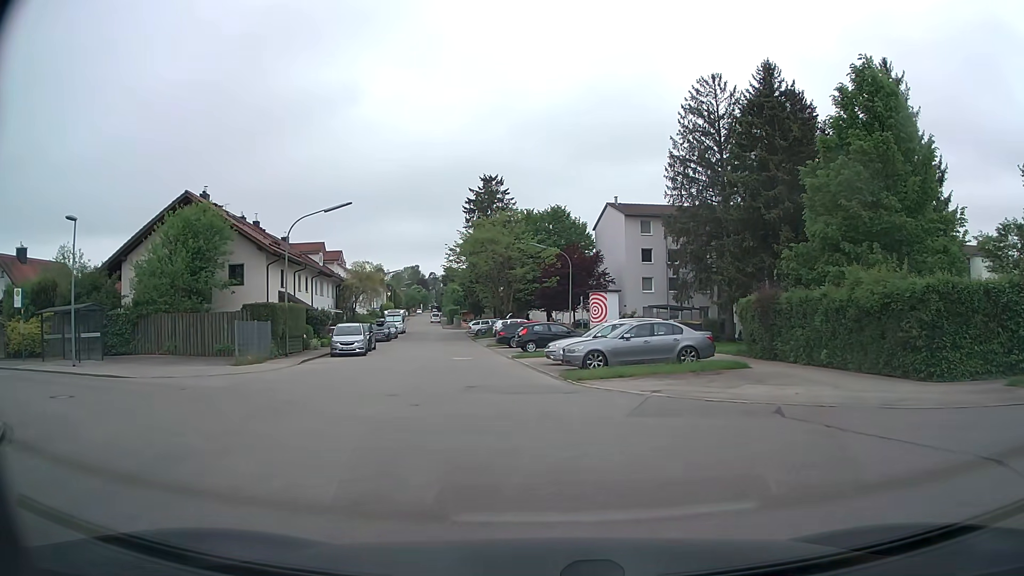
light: Day
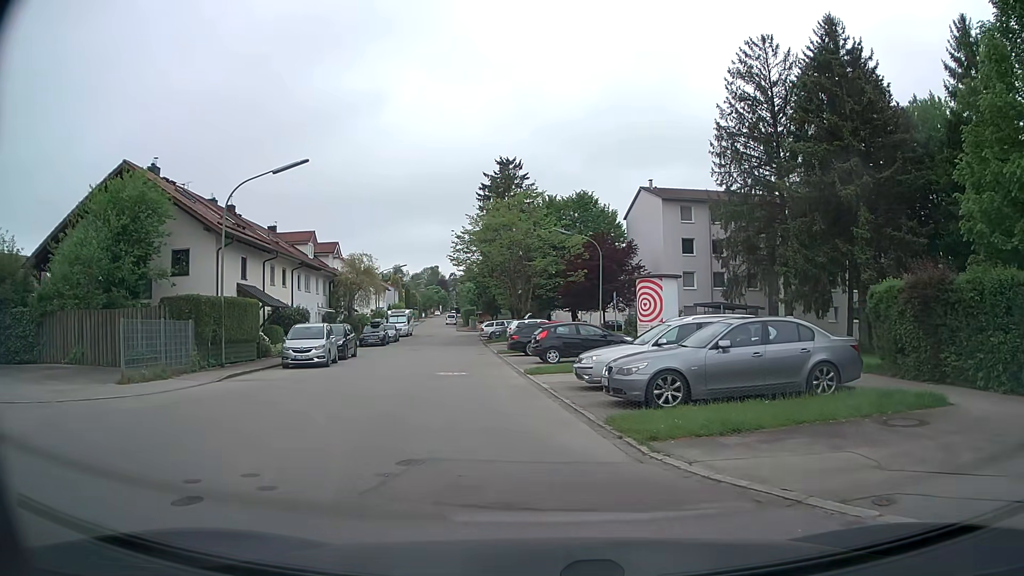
(+0.2, +9.1) m; -1°
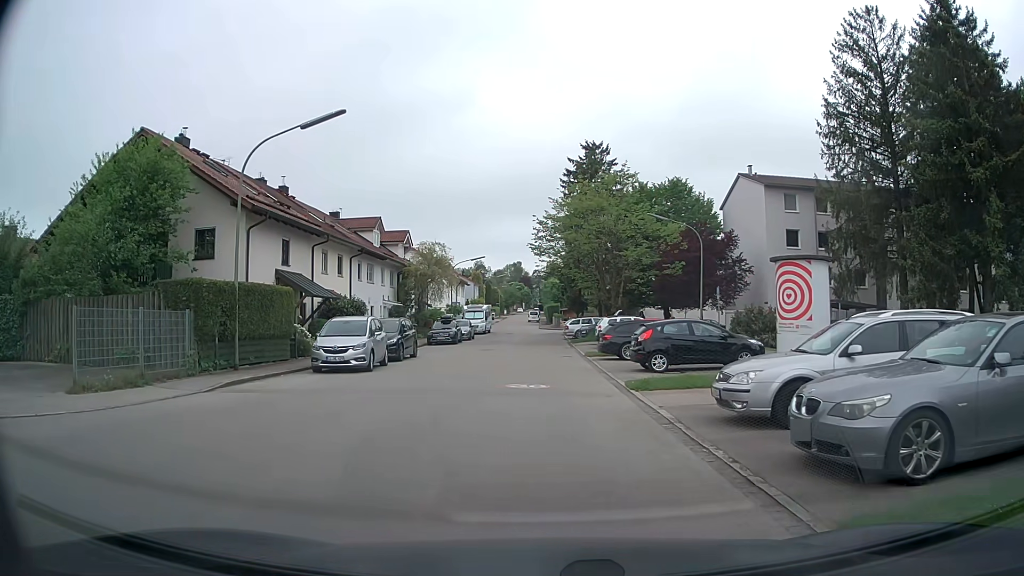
(-0.3, +5.4) m; -7°
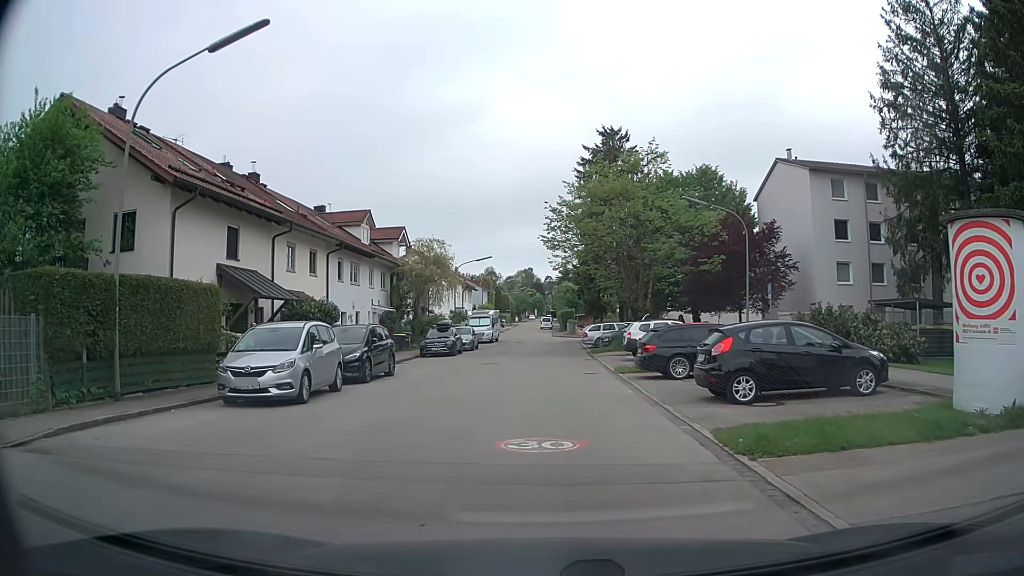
(-0.2, +6.8) m; -2°
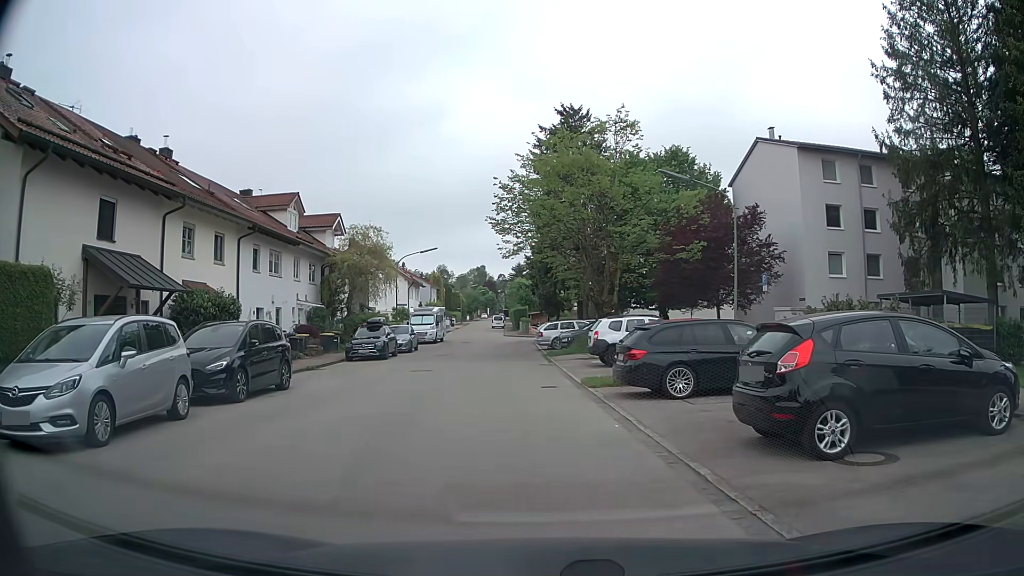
(+0.1, +5.4) m; +3°
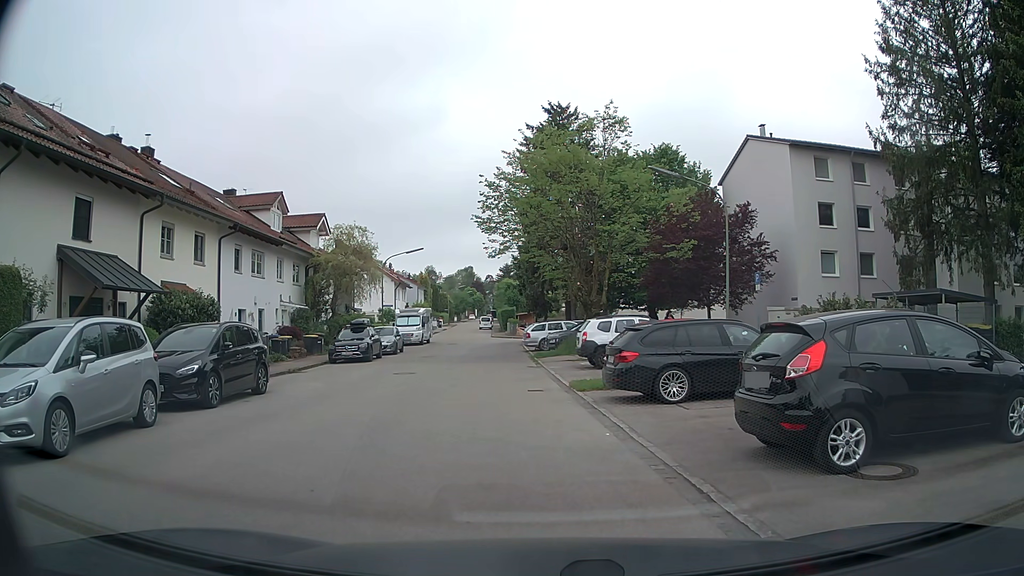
(0.0, +0.7) m; 0°
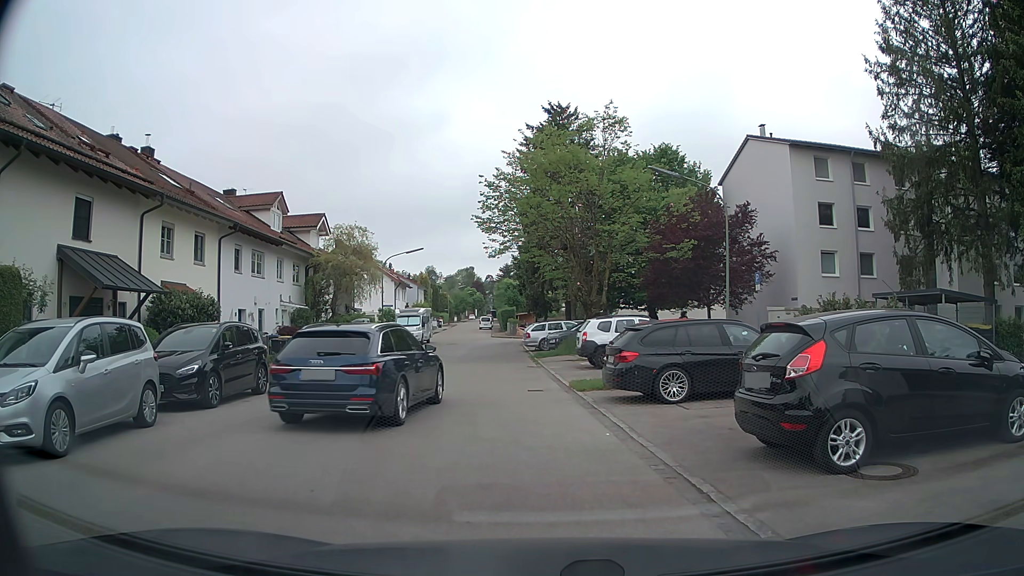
(0.0, 0.0) m; 0°
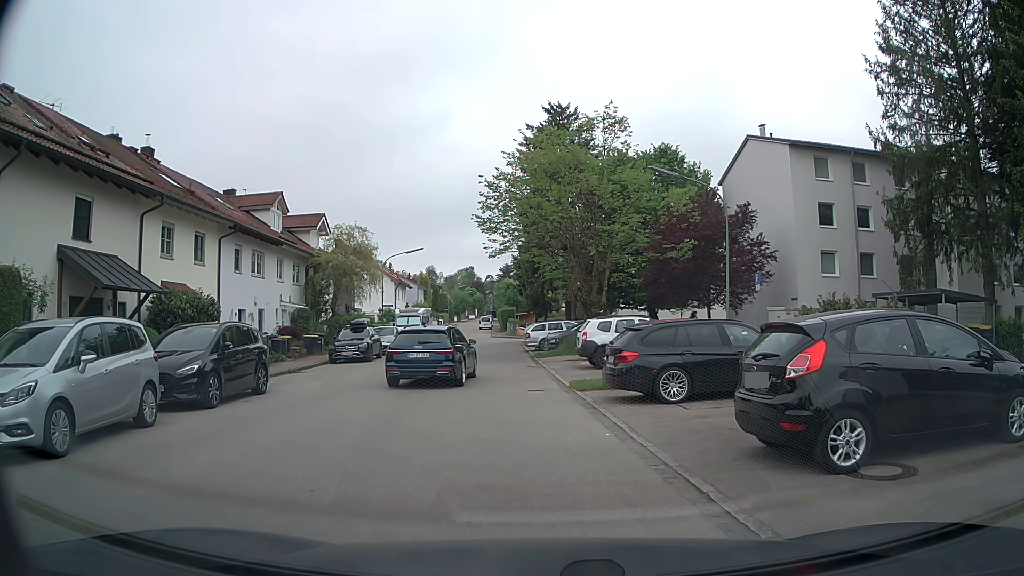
(0.0, 0.0) m; 0°
